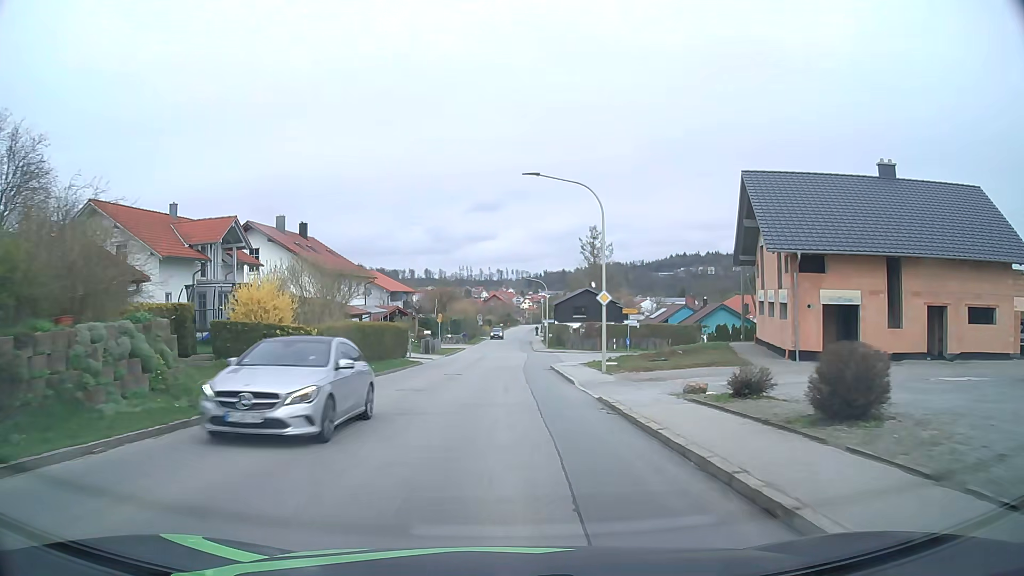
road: tertiary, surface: asphalt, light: Day
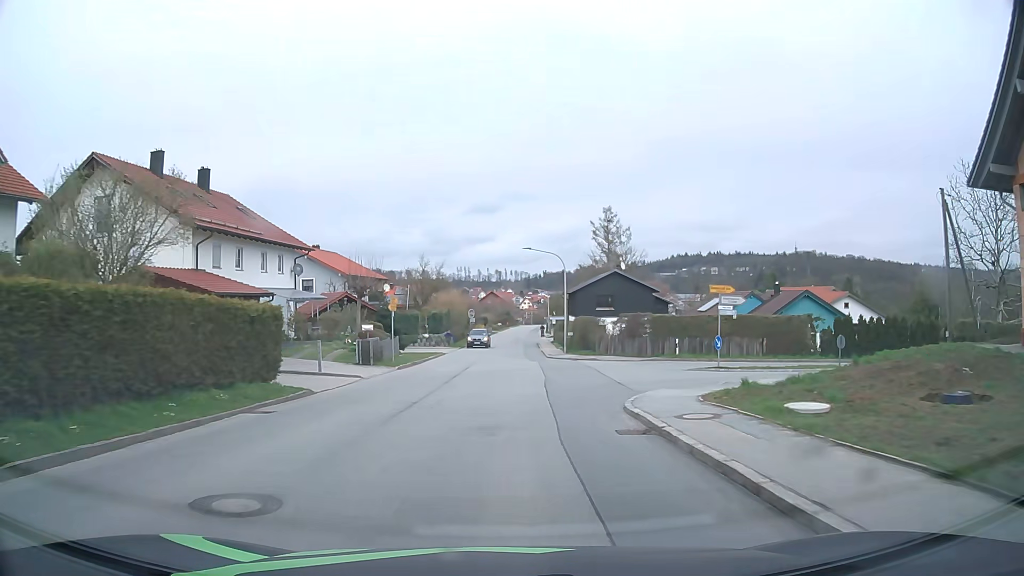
(0.0, +22.3) m; 0°
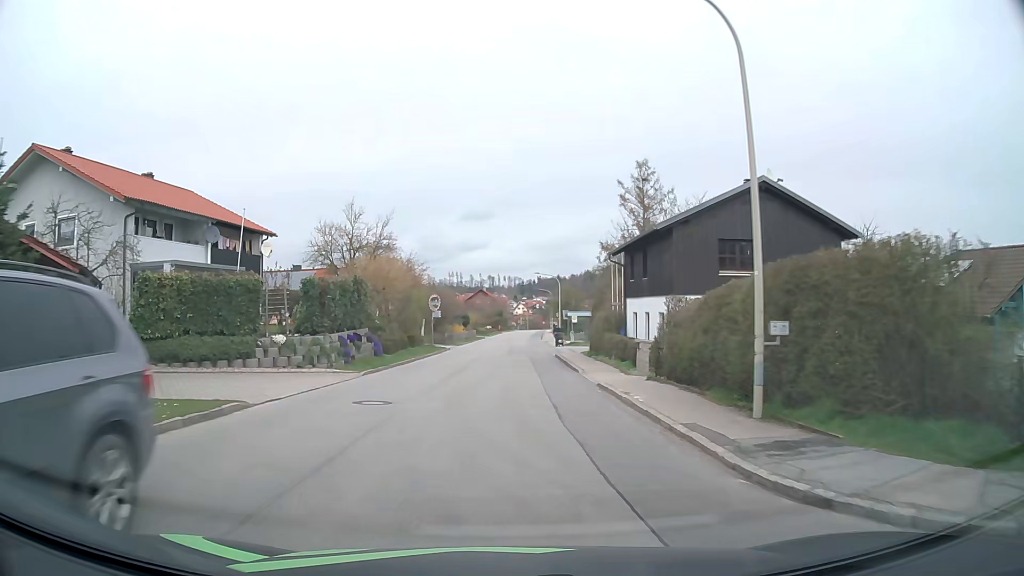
(+0.2, +36.9) m; +1°
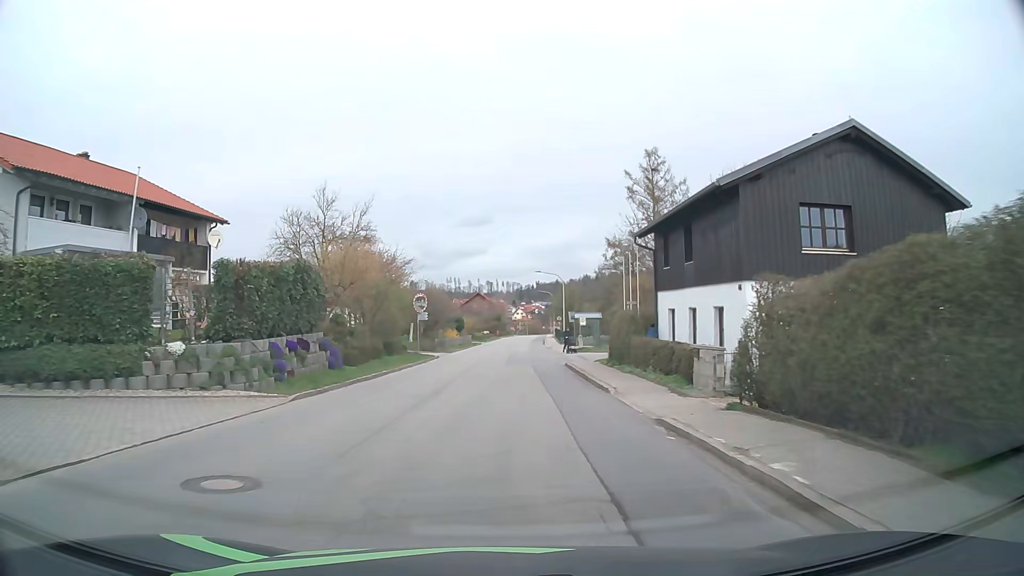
(0.0, +7.3) m; 0°
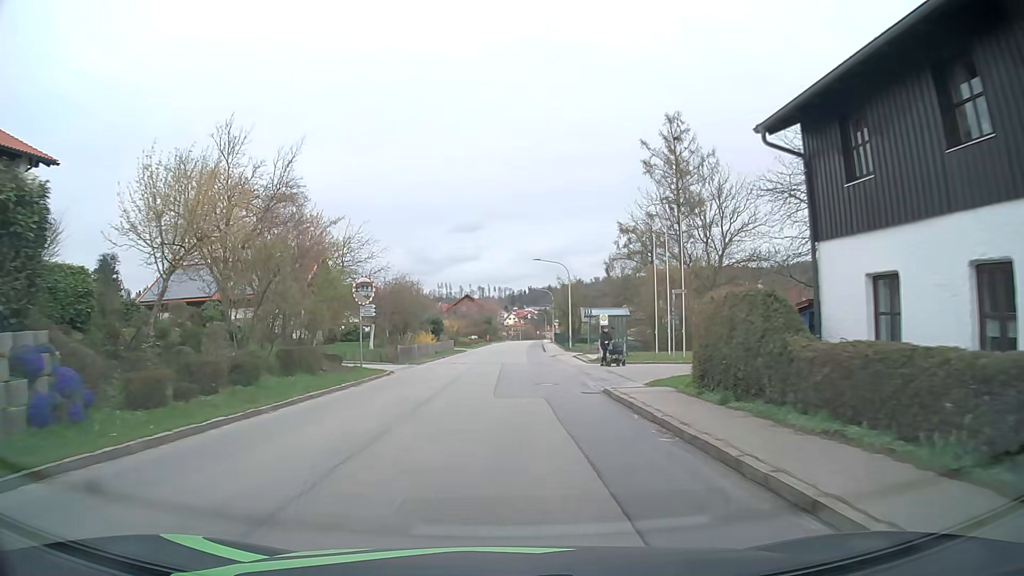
(0.0, +14.6) m; +1°
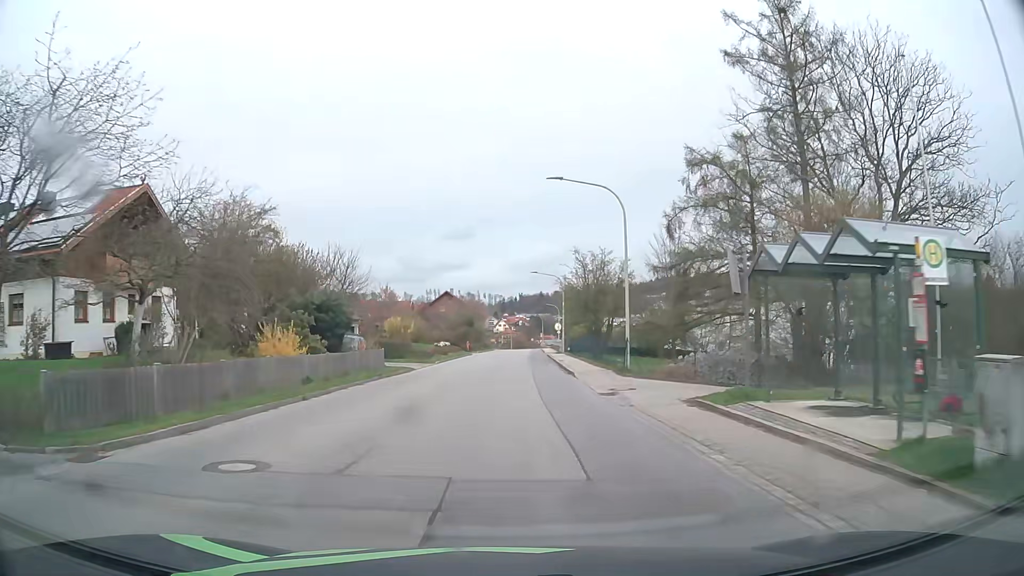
(+0.2, +29.5) m; +1°
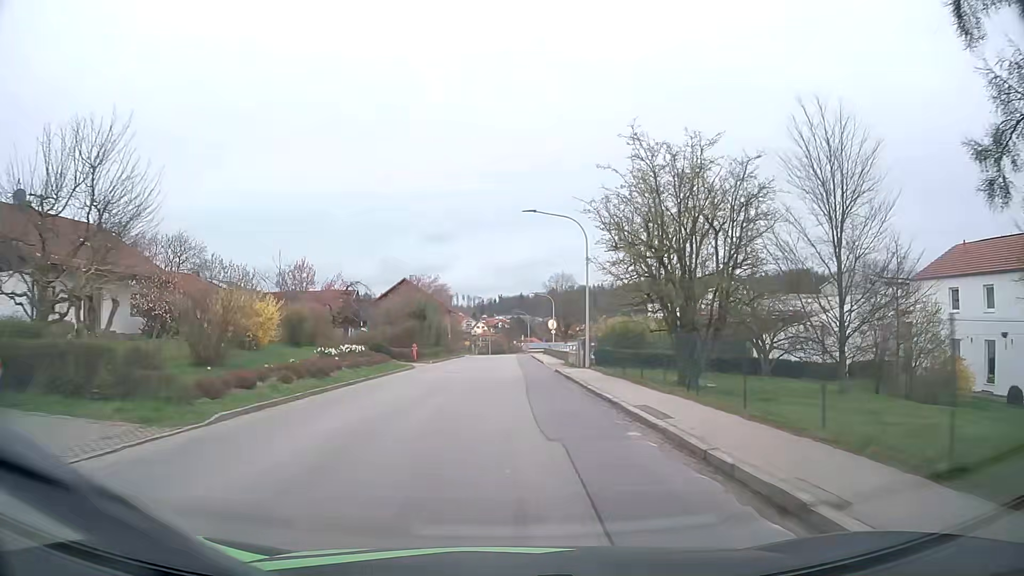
(+0.4, +29.2) m; +2°
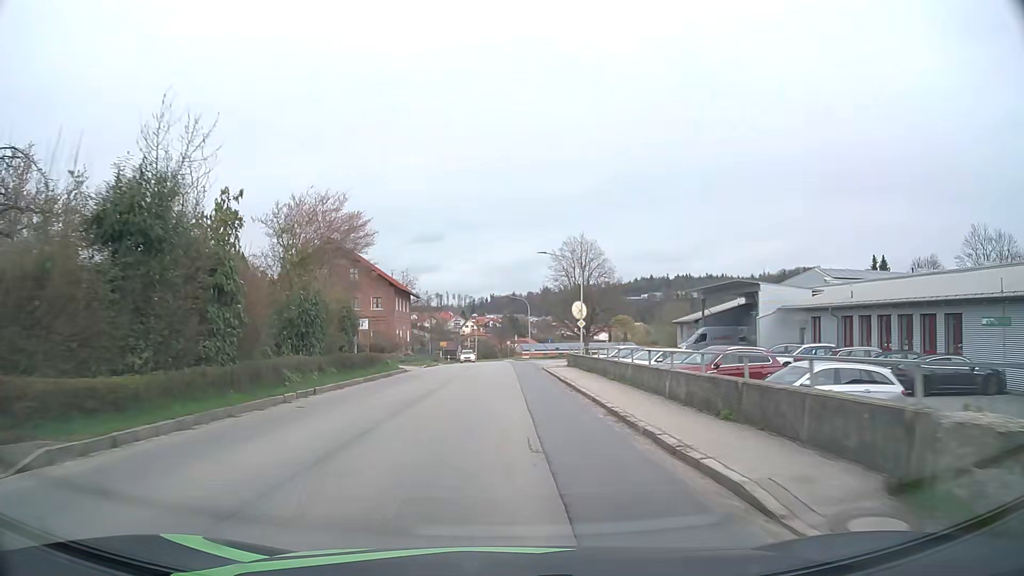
(+0.2, +37.3) m; +1°
(0, +10) (0, +20) (0, +30) (0, +40) (0, +50) (0, +60) (-1, +70) (-1, +80) (-2, +90) (-3, +100) m
